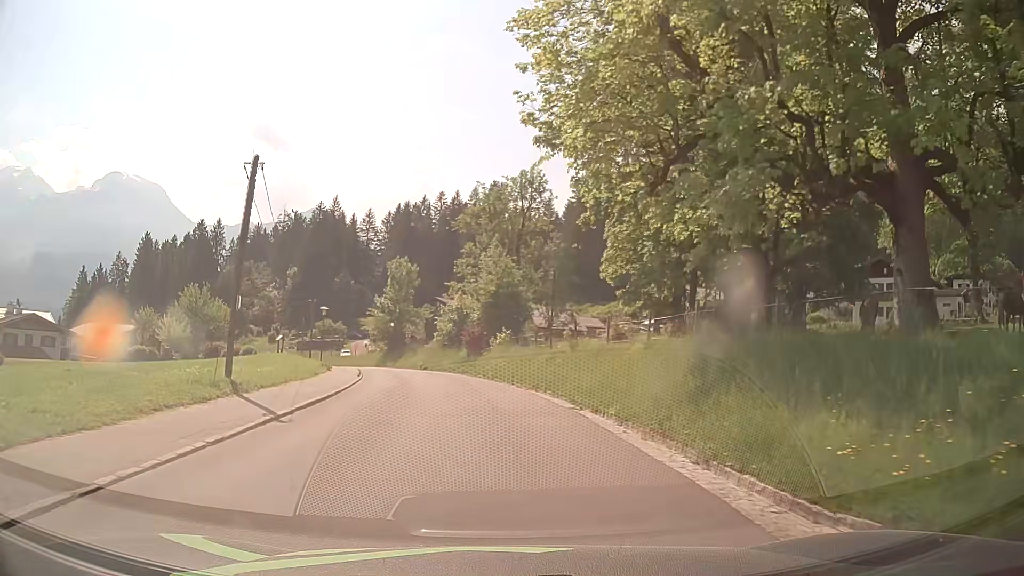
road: tertiary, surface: asphalt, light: Day
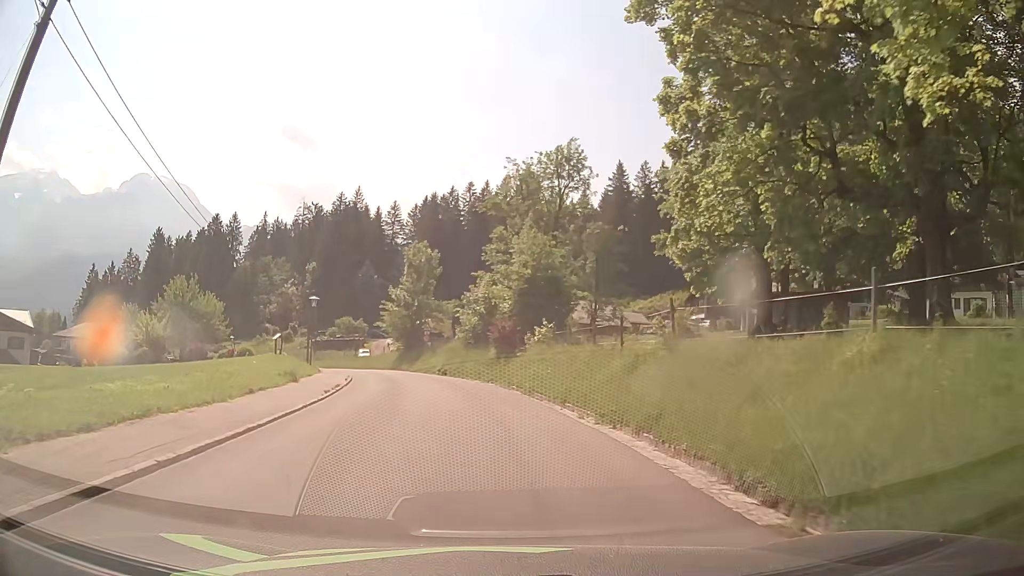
(-0.3, +10.1) m; -3°
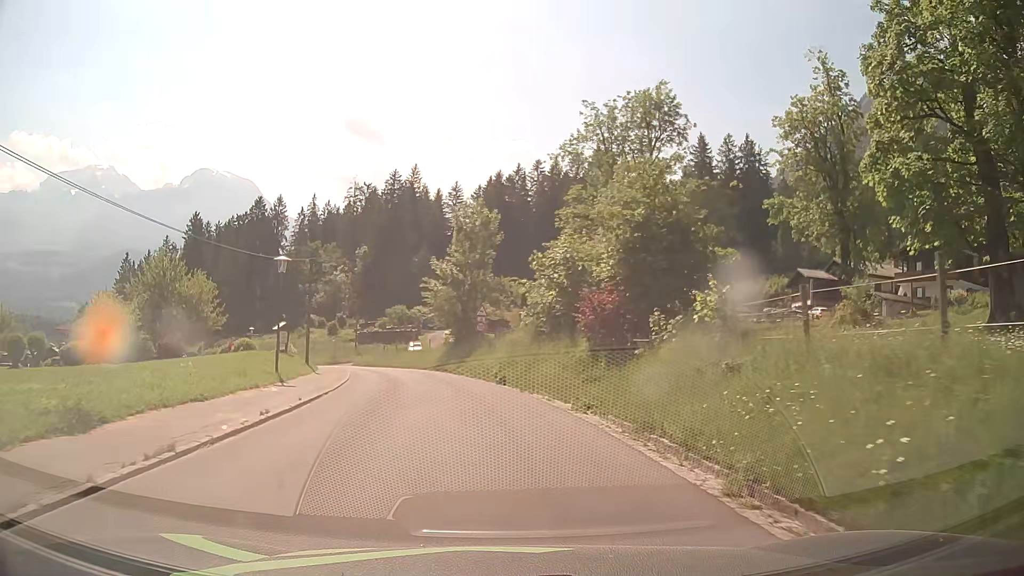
(-0.8, +15.3) m; -6°
(0, +10) (-1, +20) (-3, +30) (-5, +40) (-8, +49) (-12, +58) (-17, +67) (-23, +75) (-28, +84) (-35, +91) m
